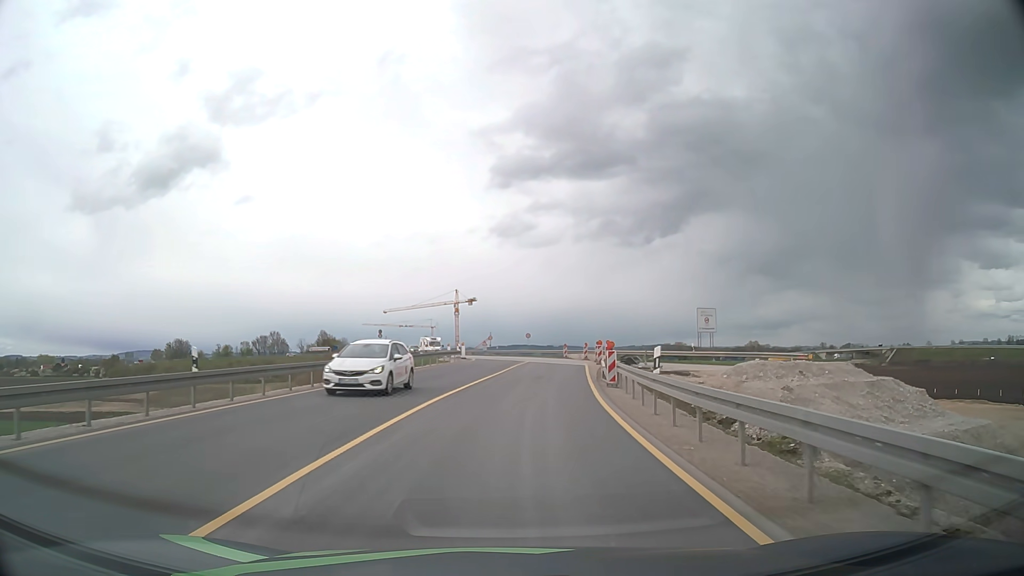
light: Day
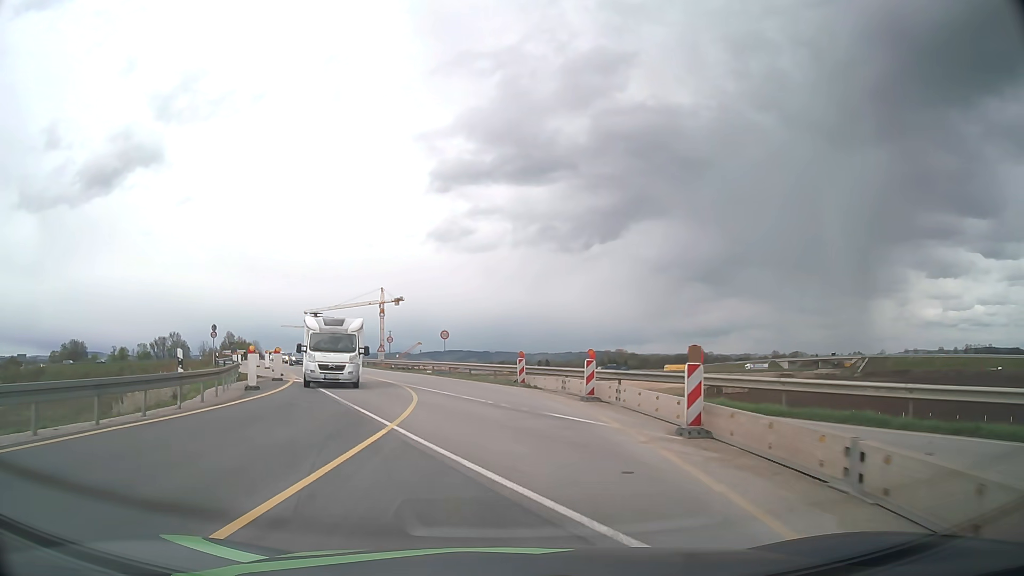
(+2.4, +38.7) m; +6°
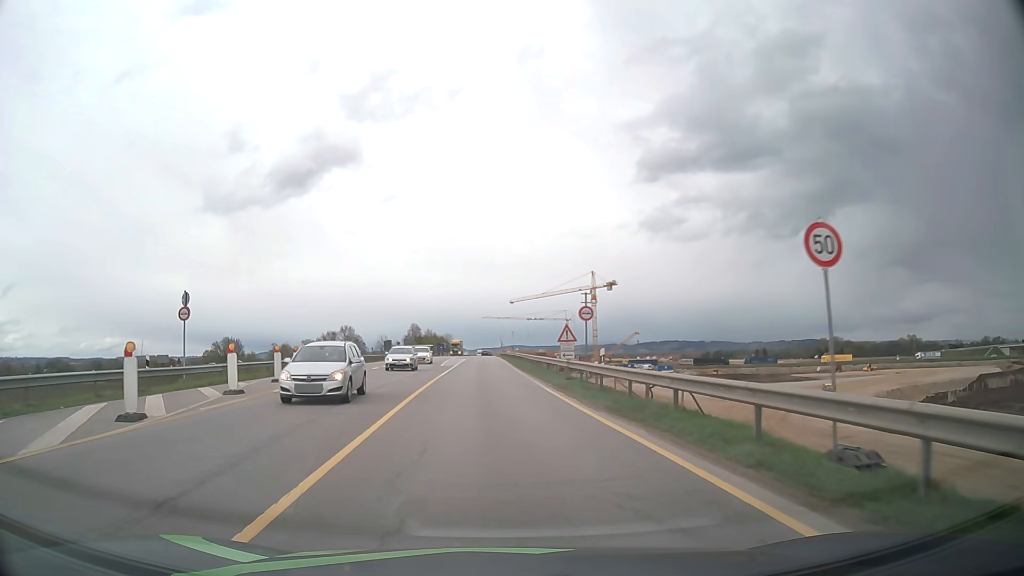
(-5.0, +35.8) m; -18°
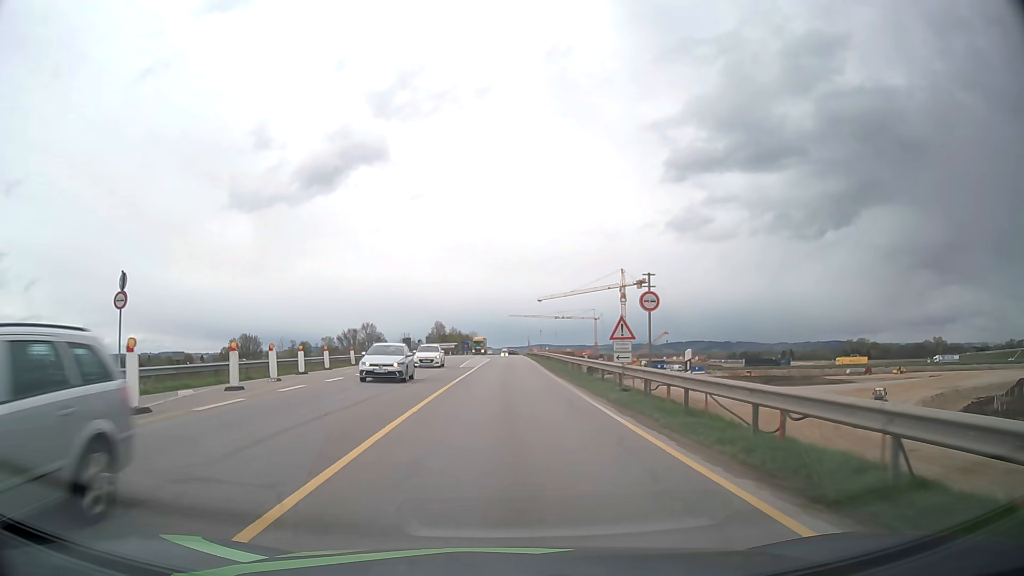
(-0.2, +7.3) m; -2°
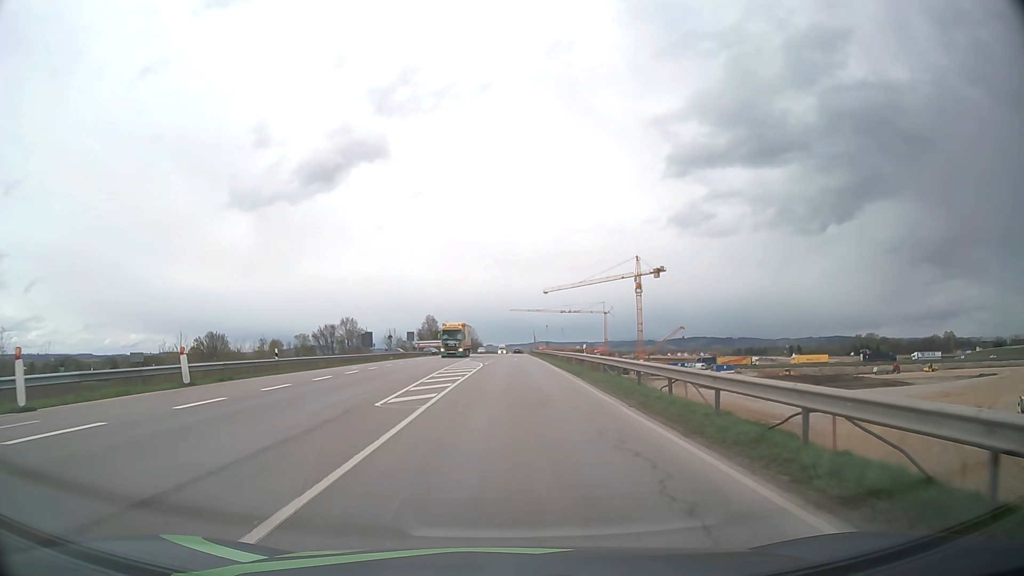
(-0.1, +29.8) m; 0°
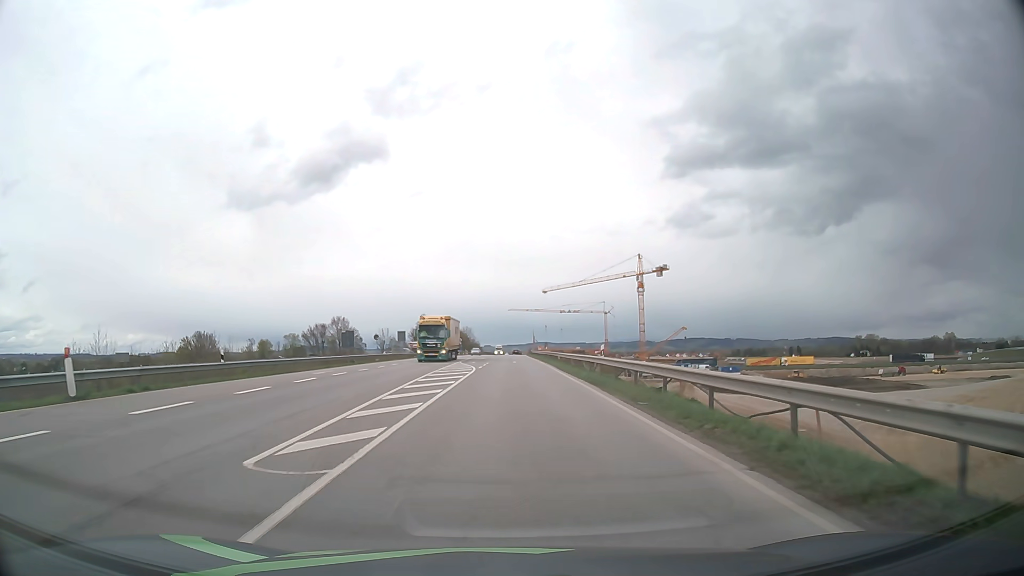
(0.0, +7.6) m; 0°
(0, +10) (0, +20) (0, +30) (0, +40) (0, +50) (0, +60) (0, +70) (0, +80) (+1, +90) (+1, +100) m
